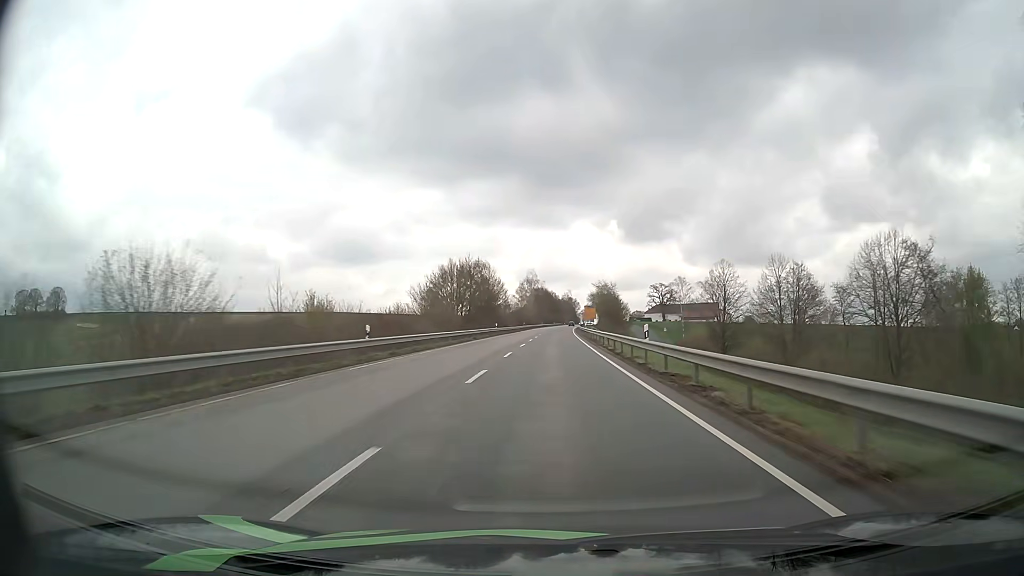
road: primary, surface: asphalt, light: Day
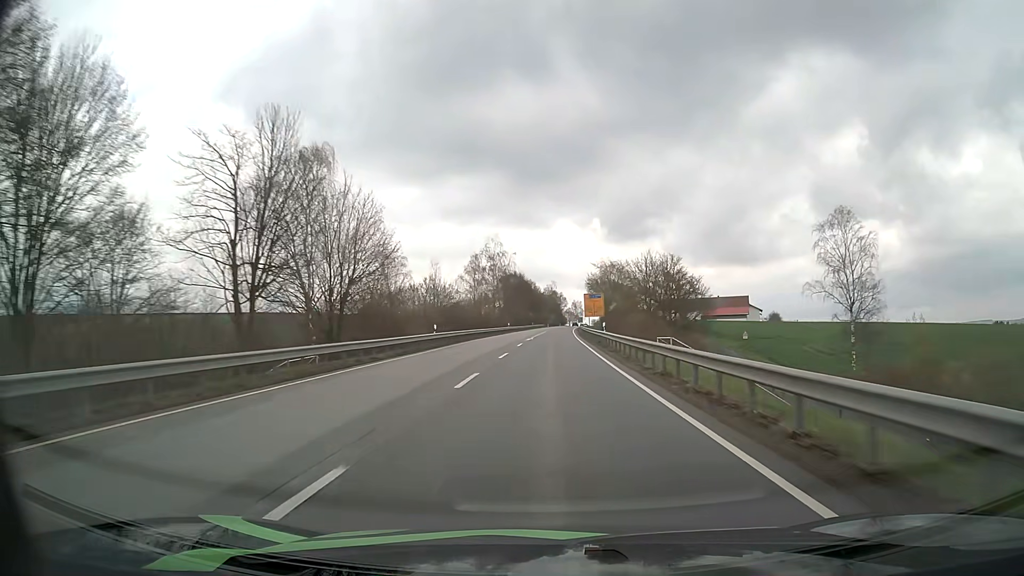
(+1.2, +83.0) m; +2°
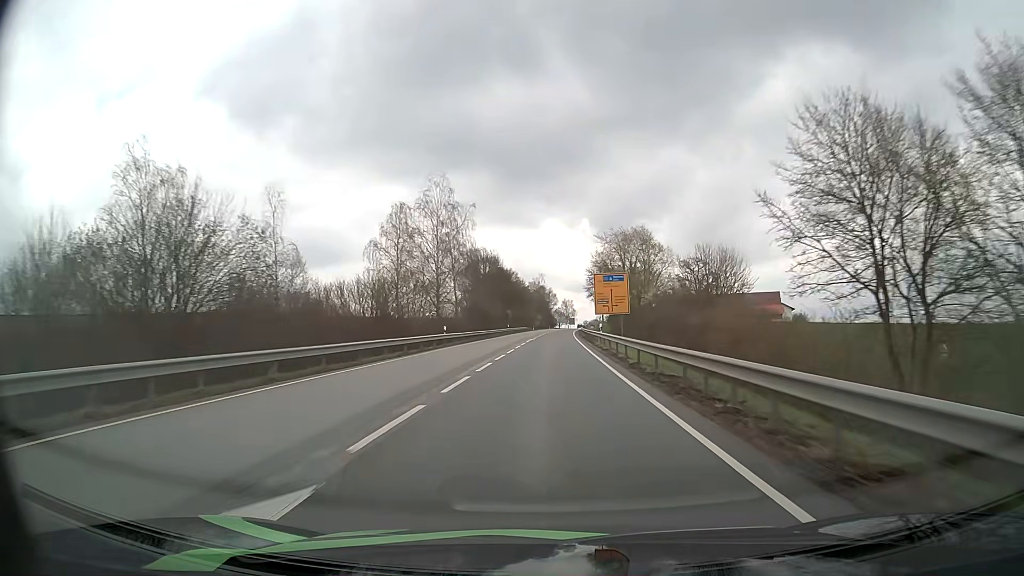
(+0.5, +49.8) m; +1°
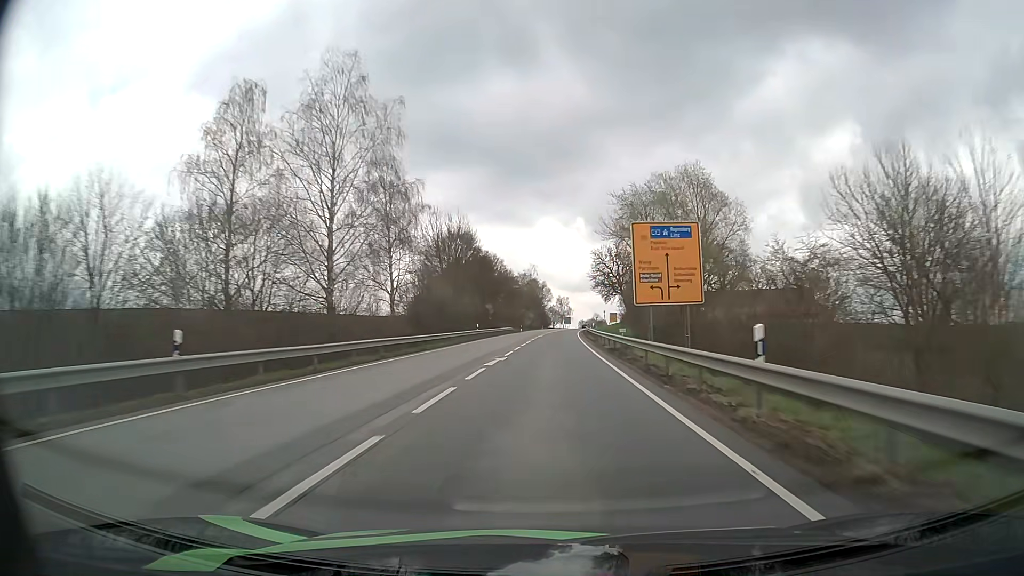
(+0.1, +33.2) m; 0°
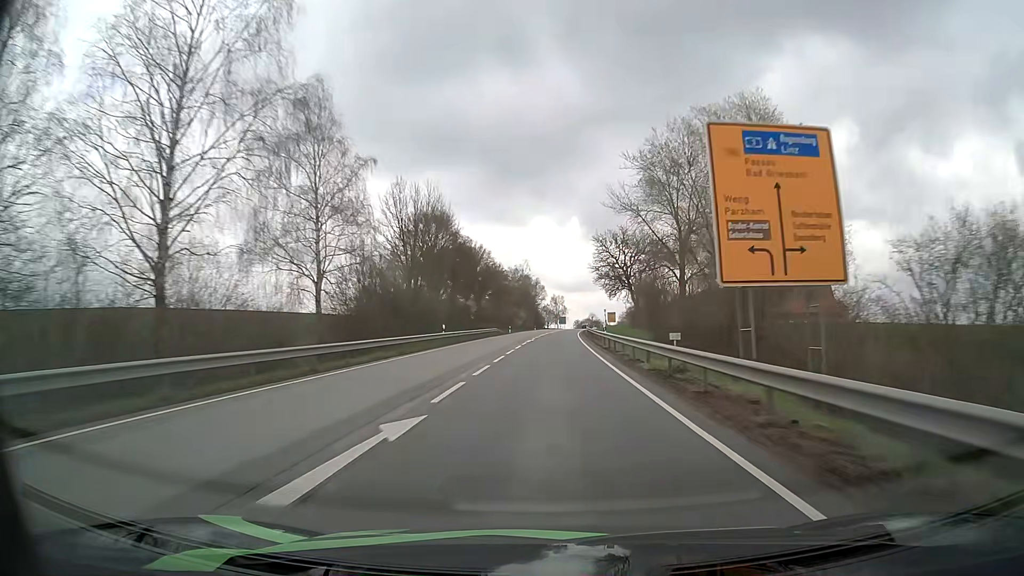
(+0.1, +16.6) m; +1°
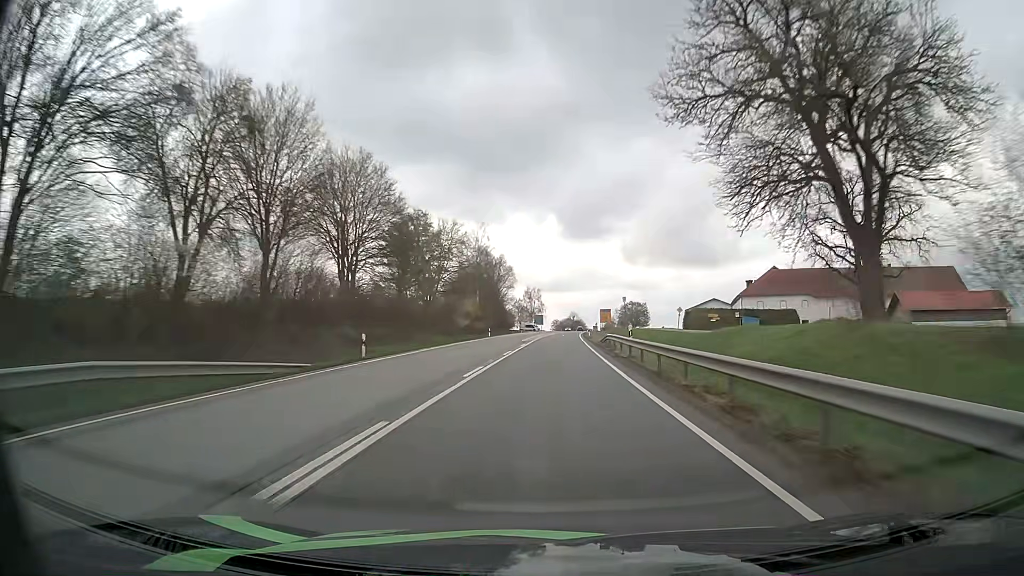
(+1.0, +66.5) m; +2°
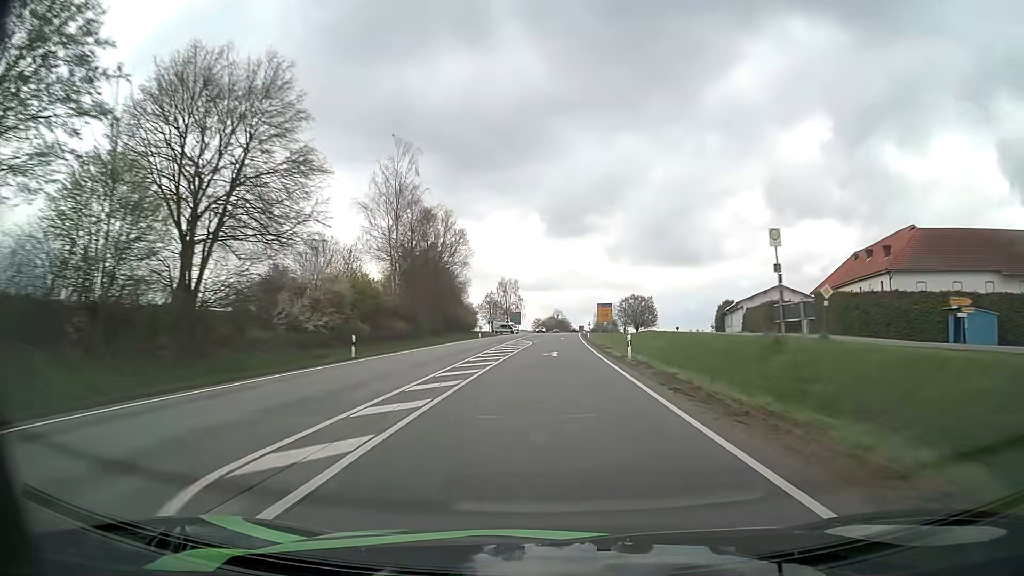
(+0.7, +49.9) m; +2°
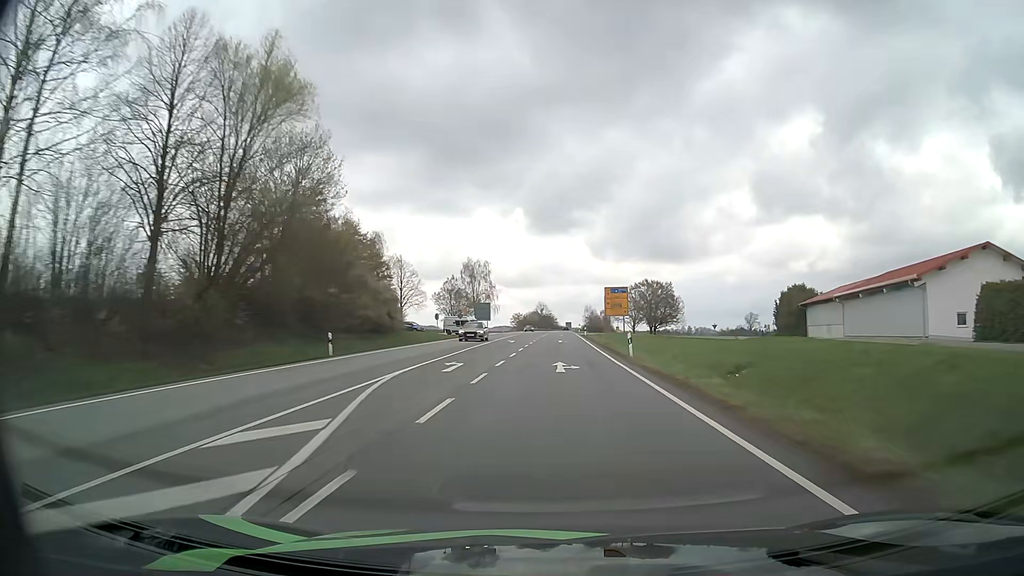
(+0.5, +50.0) m; +1°
(0, +10) (0, +20) (0, +30) (0, +40) (0, +50) (+1, +60) (+1, +70) (+1, +80) (+1, +90) (+2, +100) m
